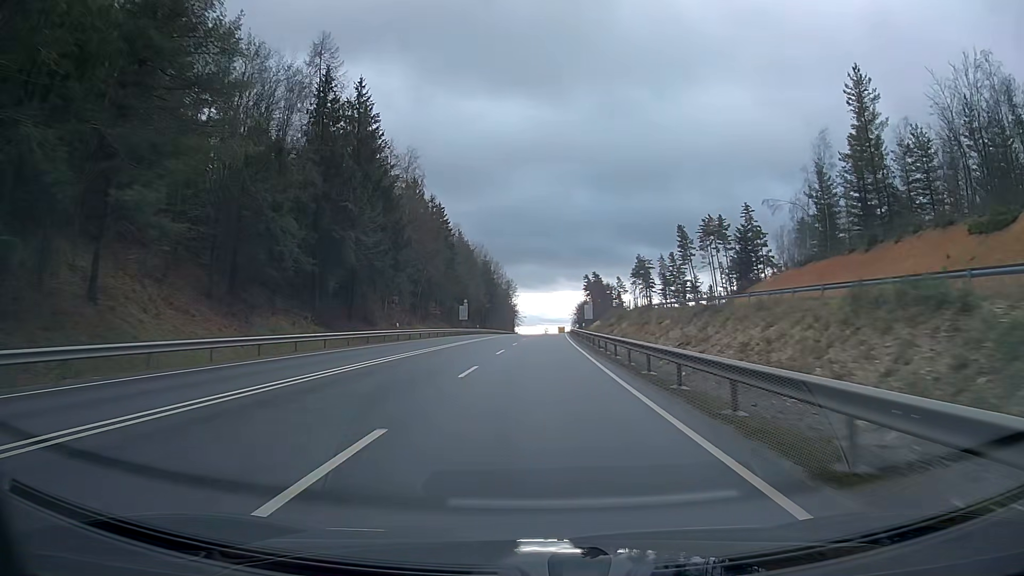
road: primary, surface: asphalt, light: Day
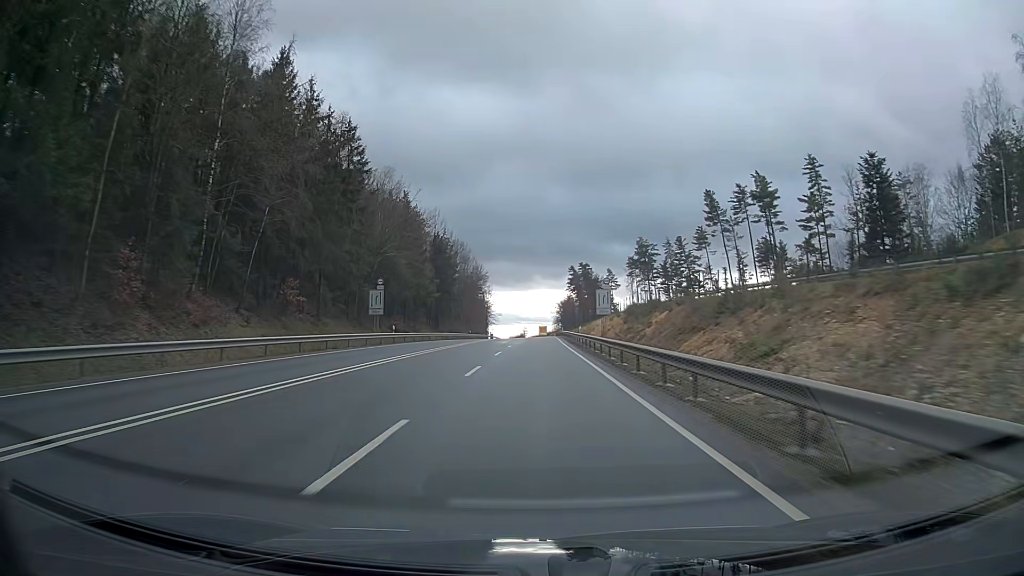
(+0.6, +47.4) m; +1°
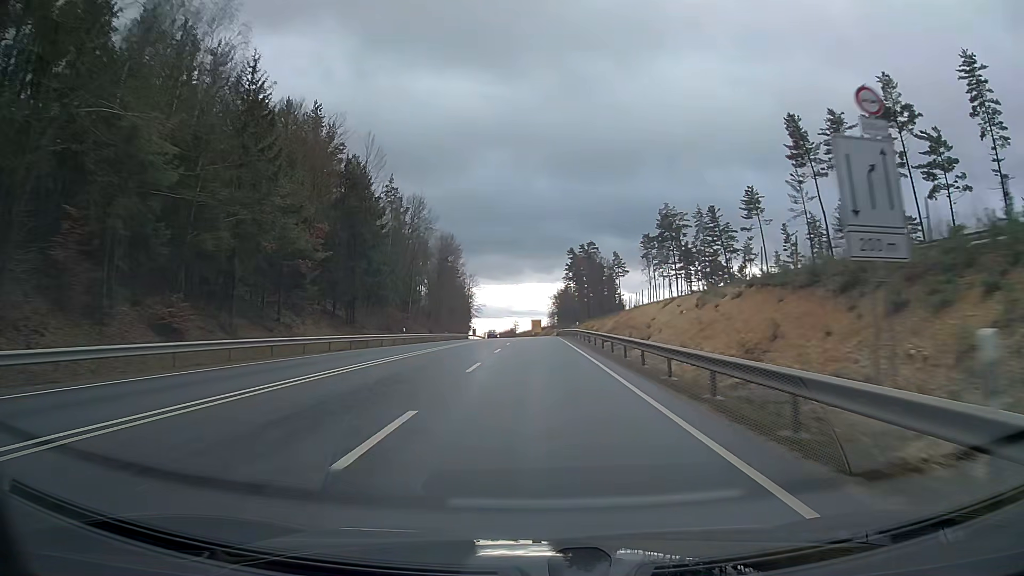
(+0.3, +47.5) m; +1°
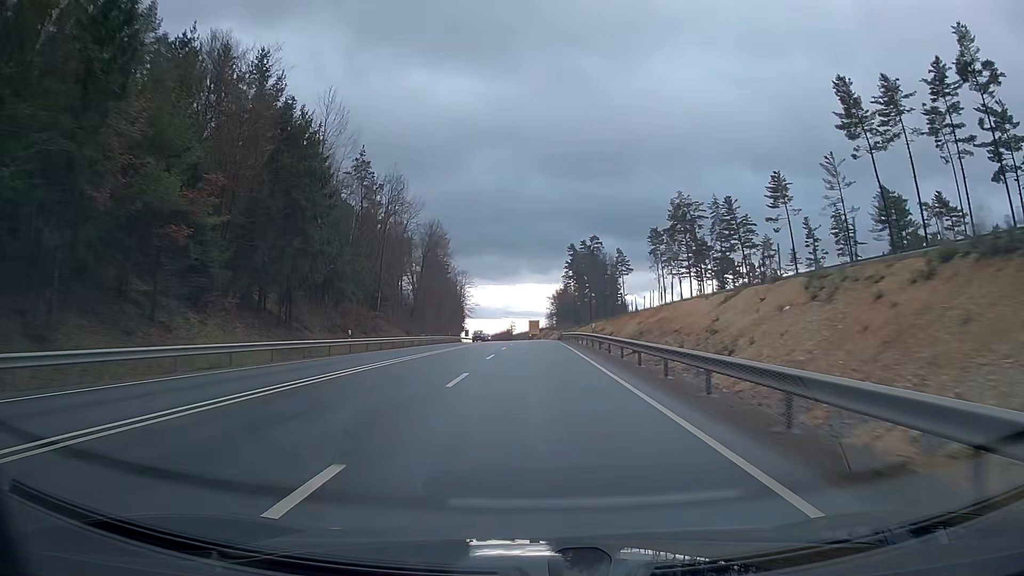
(0.0, +15.9) m; 0°
